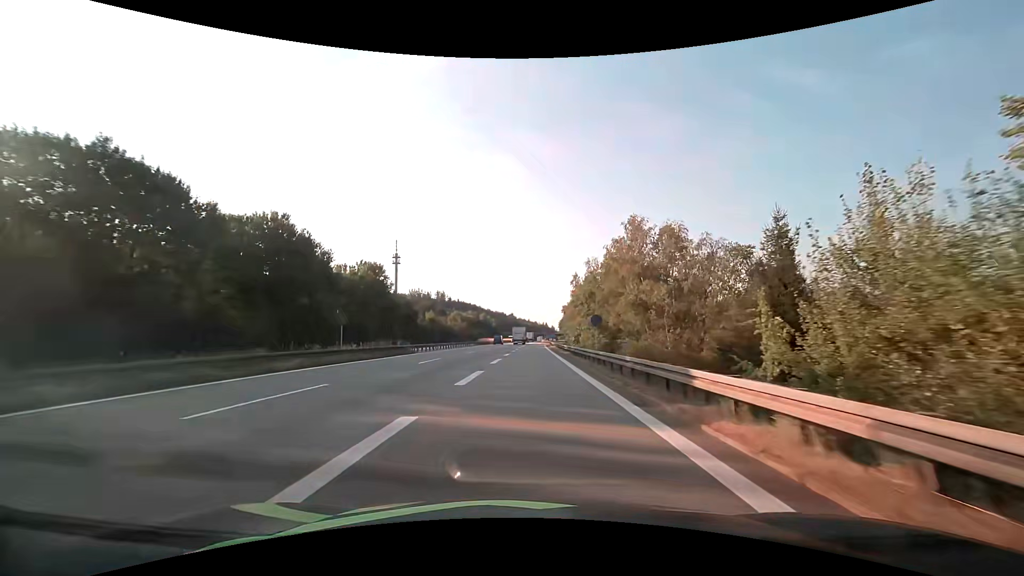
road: motorway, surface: asphalt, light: Day
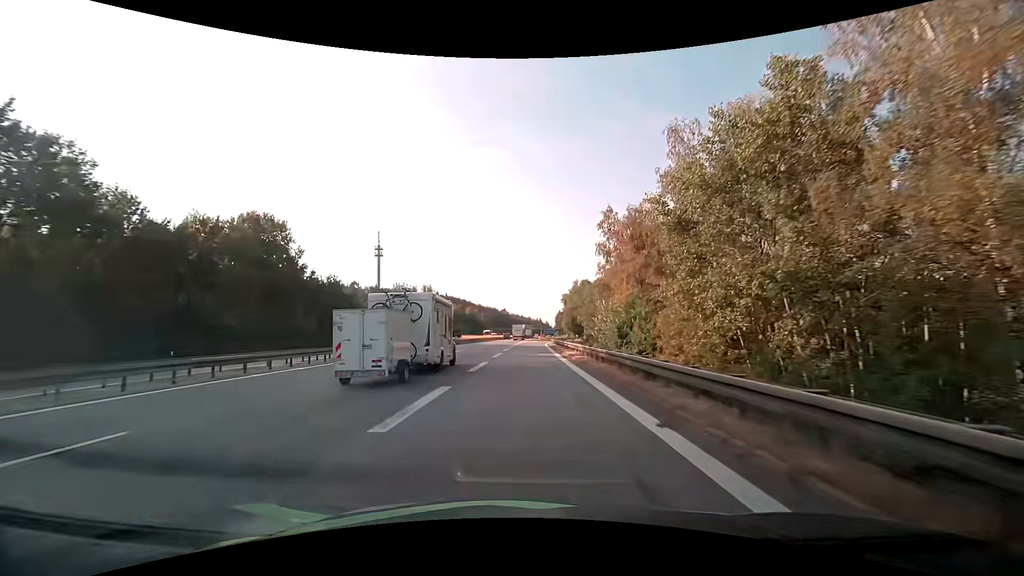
(+0.3, +42.5) m; +1°
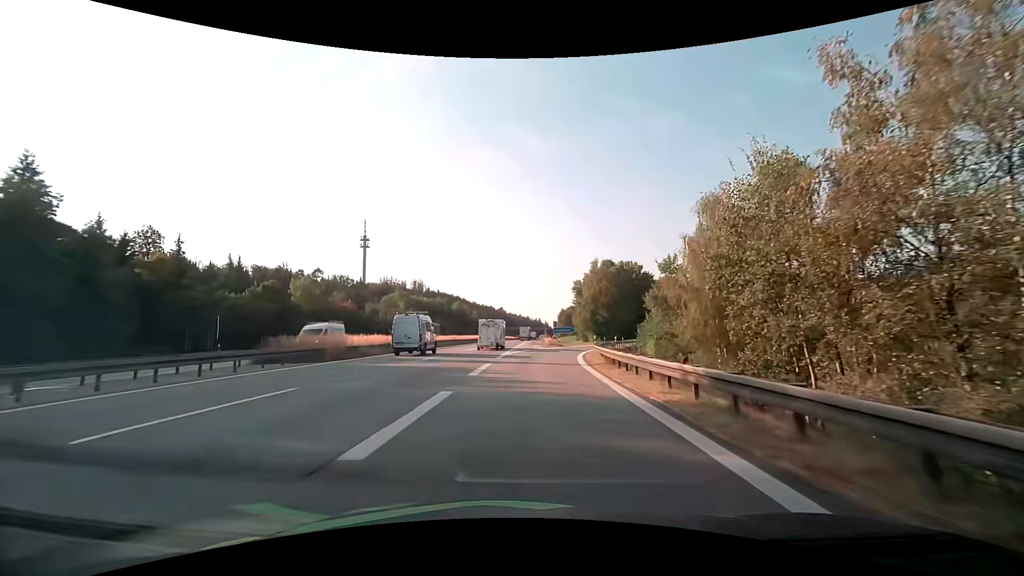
(-0.2, +48.1) m; 0°
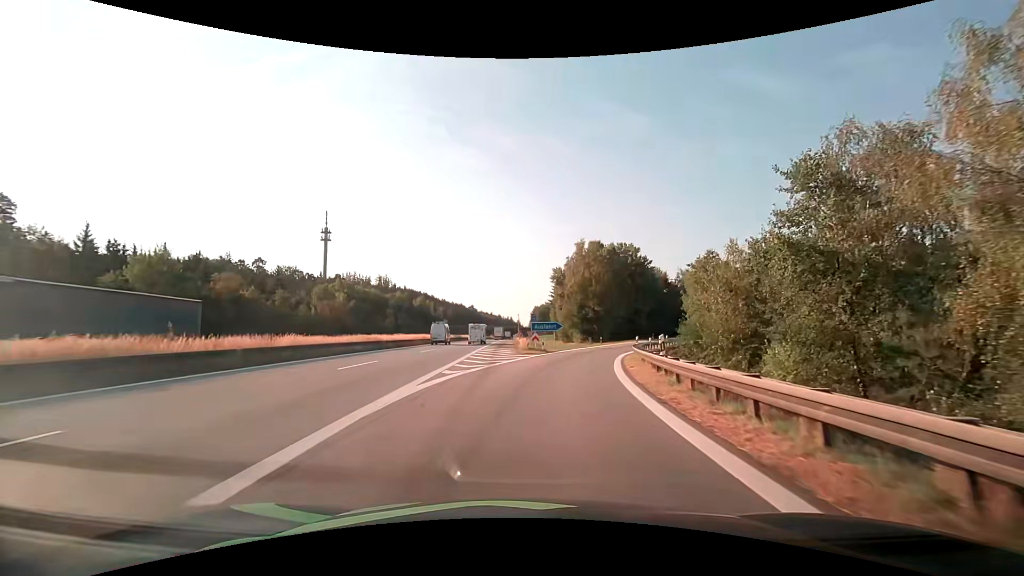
(+0.5, +24.1) m; +3°
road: motorway_link
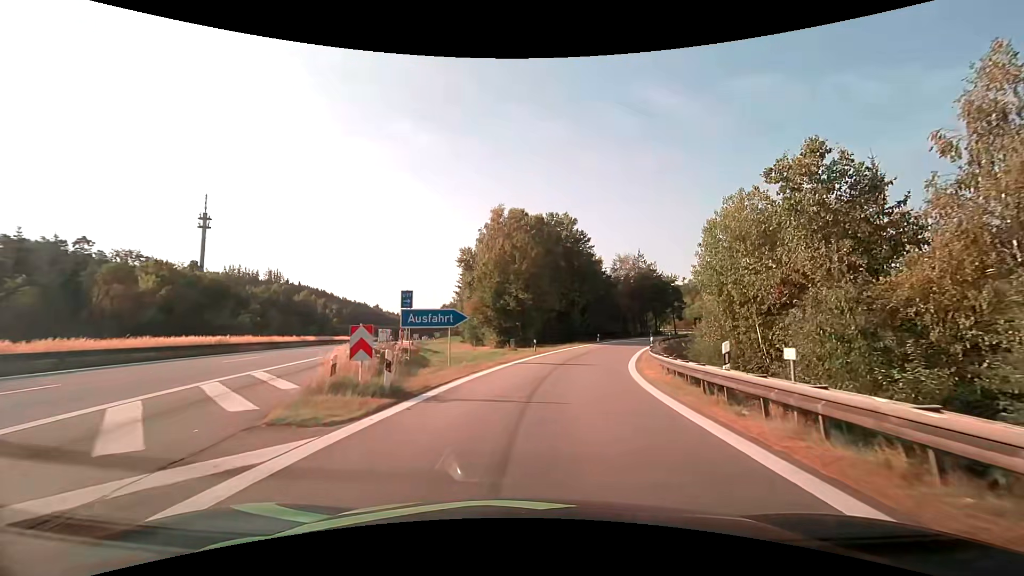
(+1.8, +26.9) m; +10°
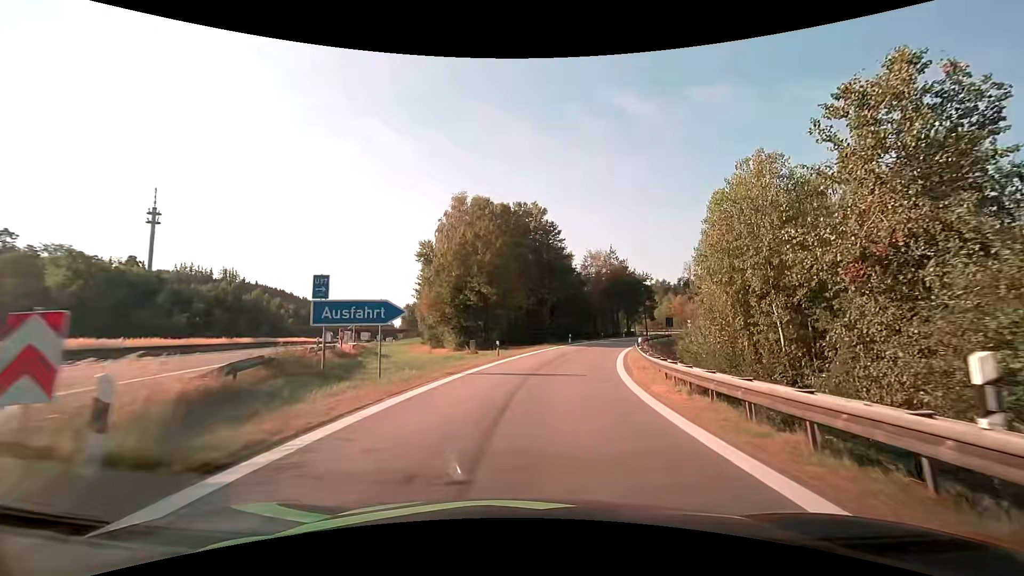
(+0.2, +6.5) m; +4°
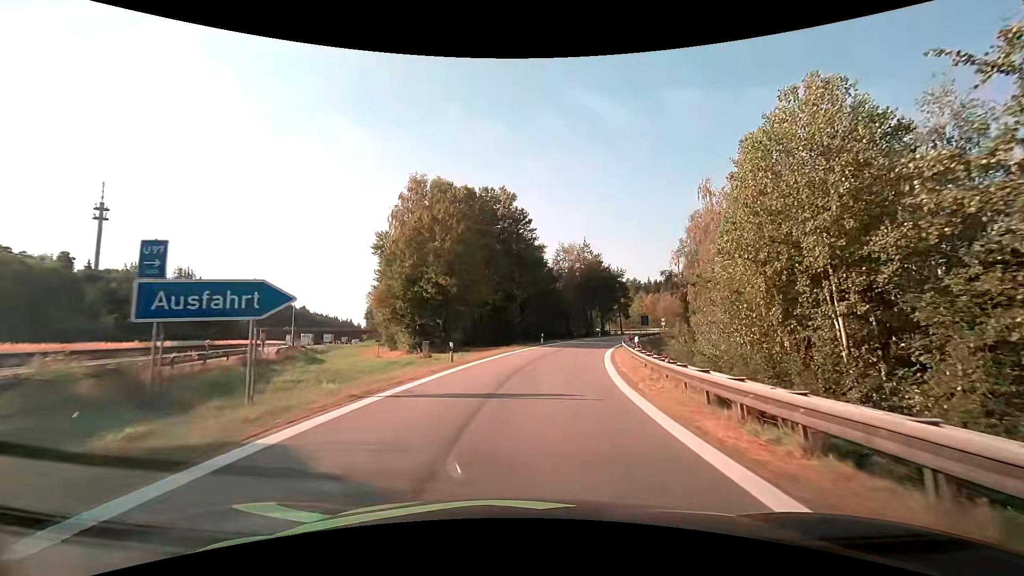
(+0.2, +6.7) m; +3°
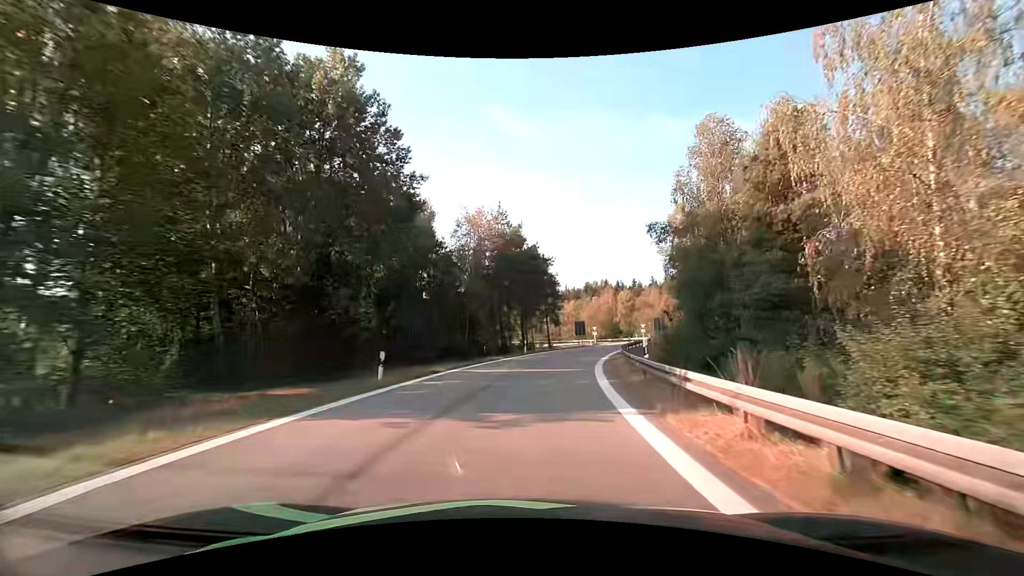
(+2.8, +30.0) m; +10°
(0, +10) (+1, +20) (+2, +30) (+5, +40) (+7, +49) (+10, +59) (+13, +68) (+16, +78) (+17, +88) (+19, +98) m
